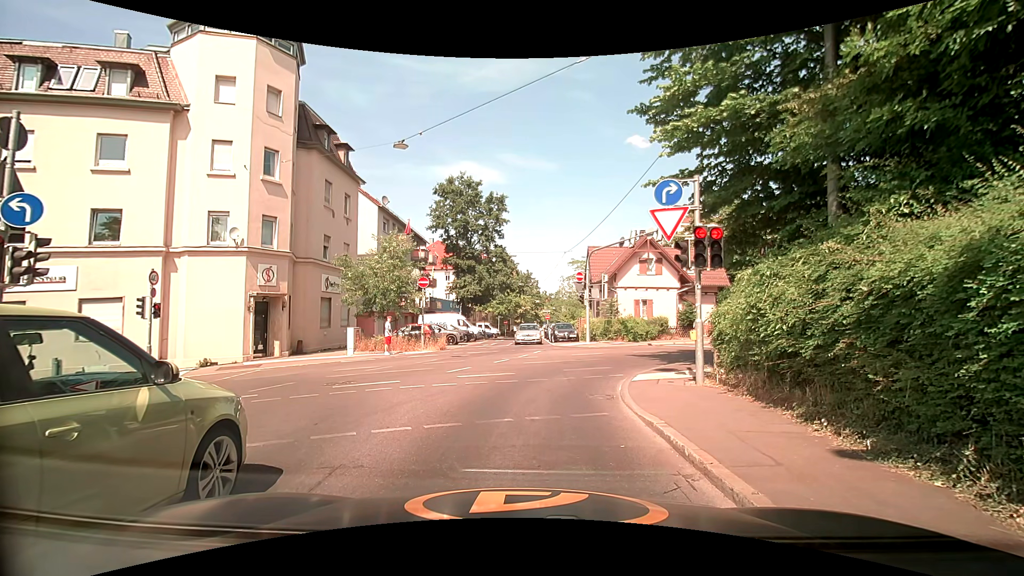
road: unclassified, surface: asphalt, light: Day
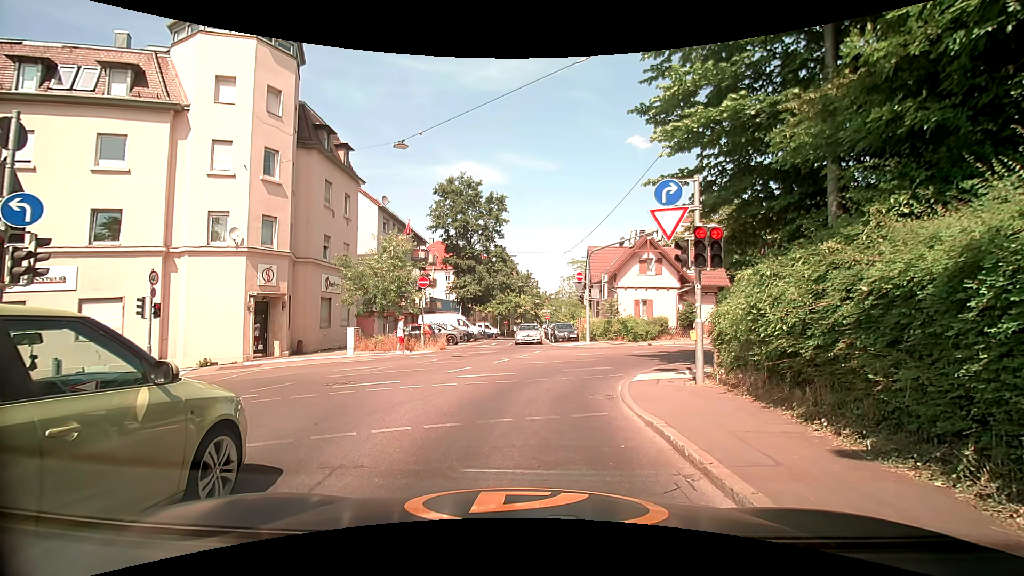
(0.0, 0.0) m; 0°
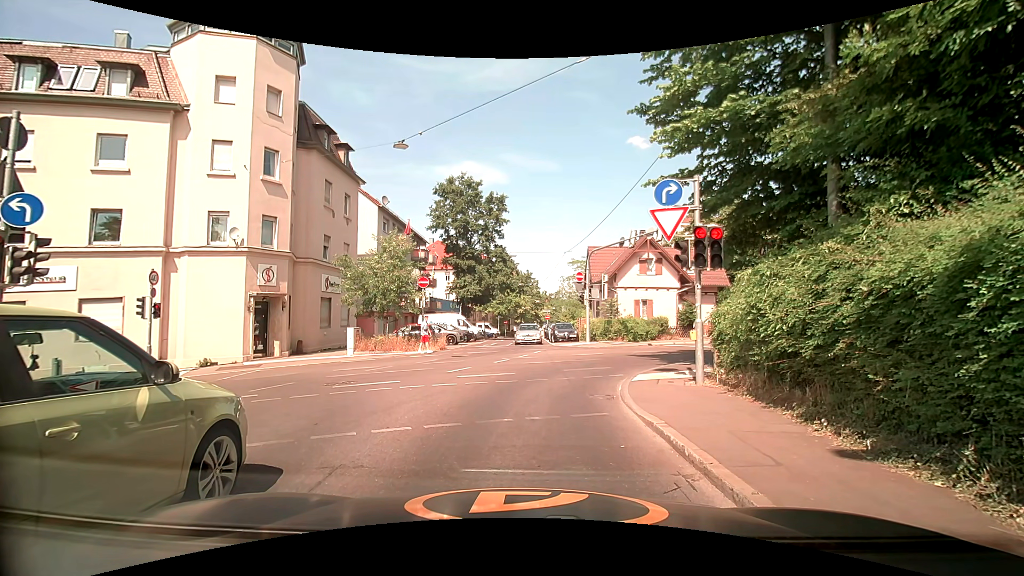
(0.0, 0.0) m; 0°
